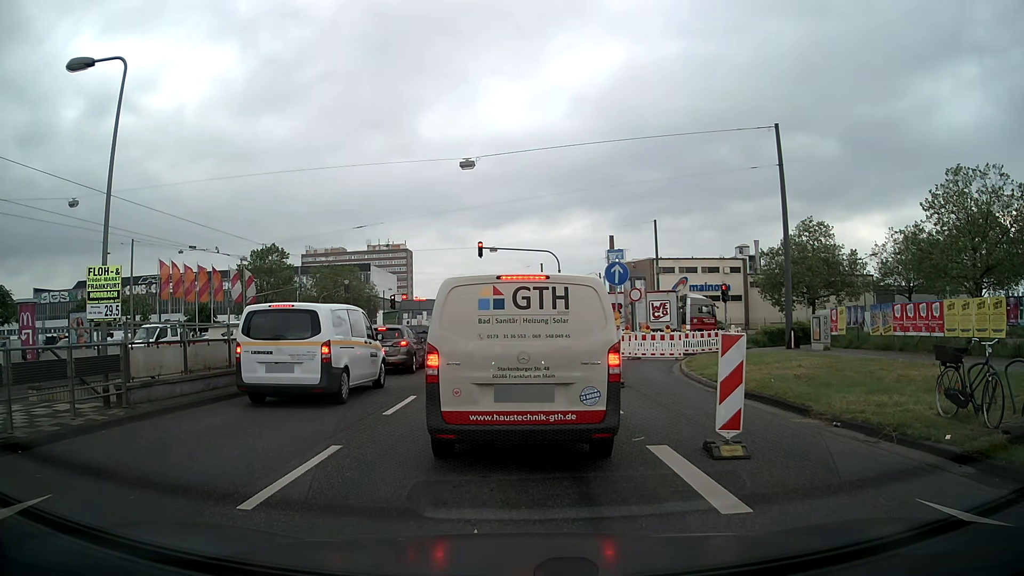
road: primary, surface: asphalt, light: Day
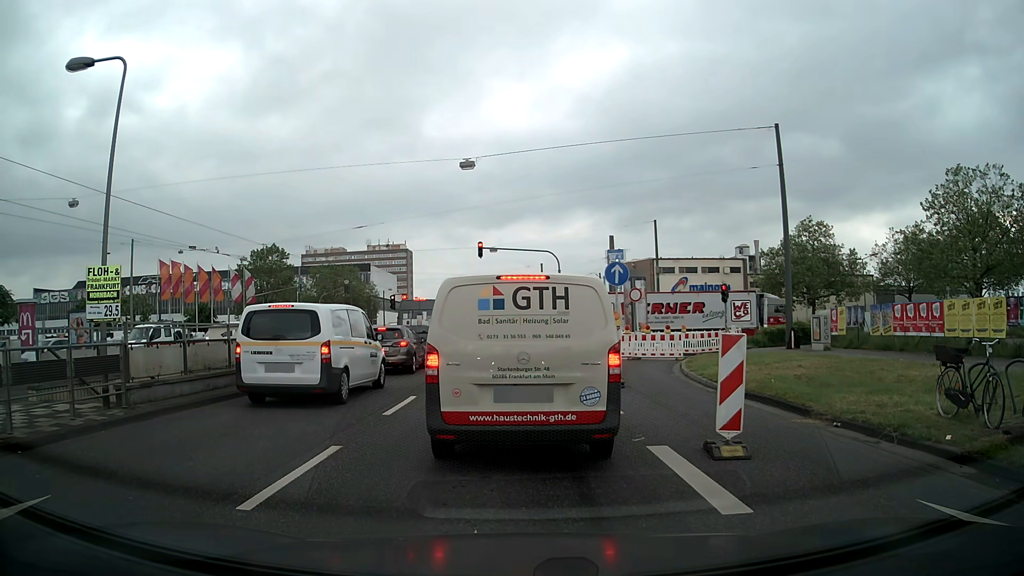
(0.0, +0.1) m; 0°
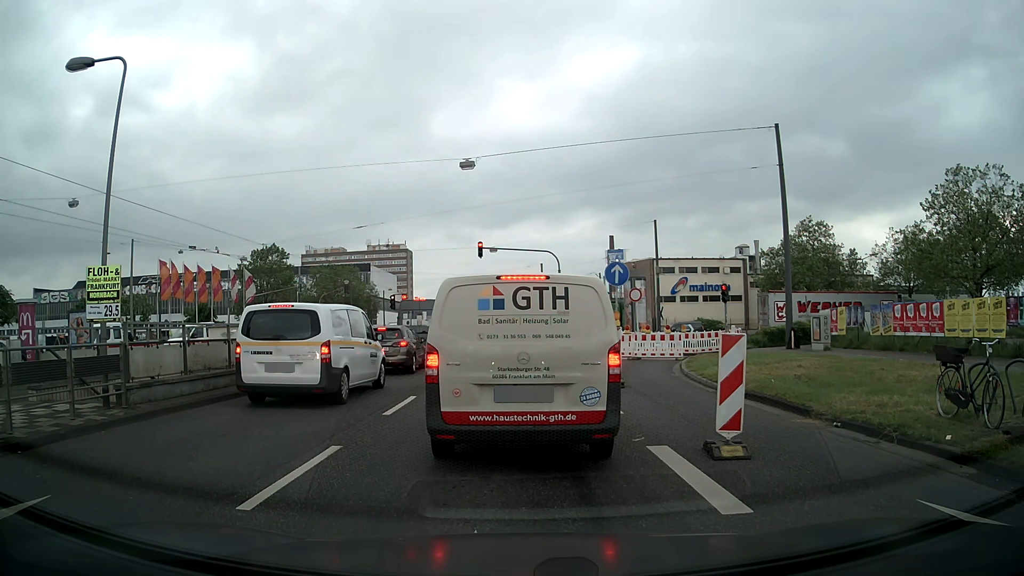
(0.0, 0.0) m; 0°
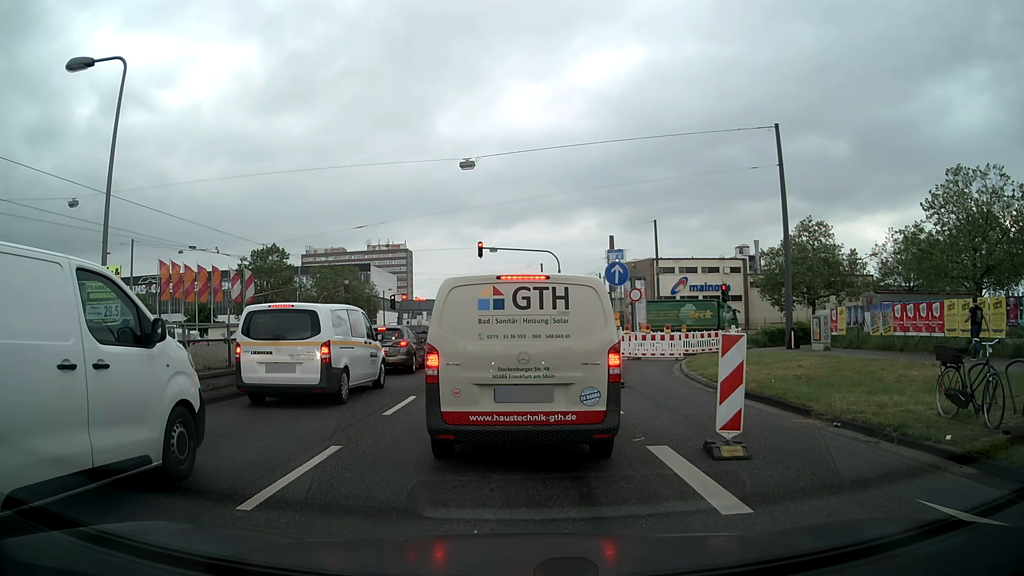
(0.0, 0.0) m; 0°
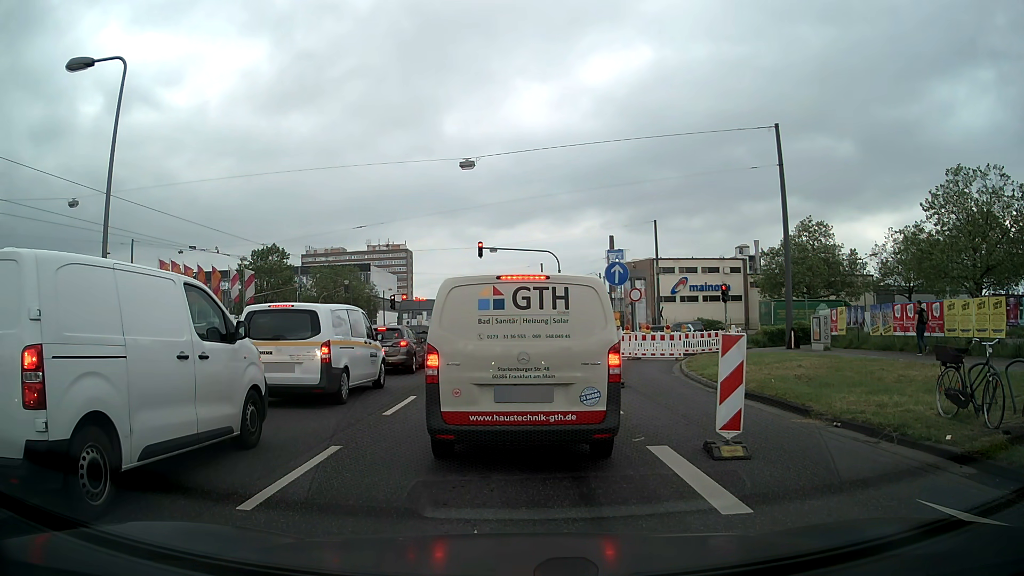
(0.0, 0.0) m; 0°
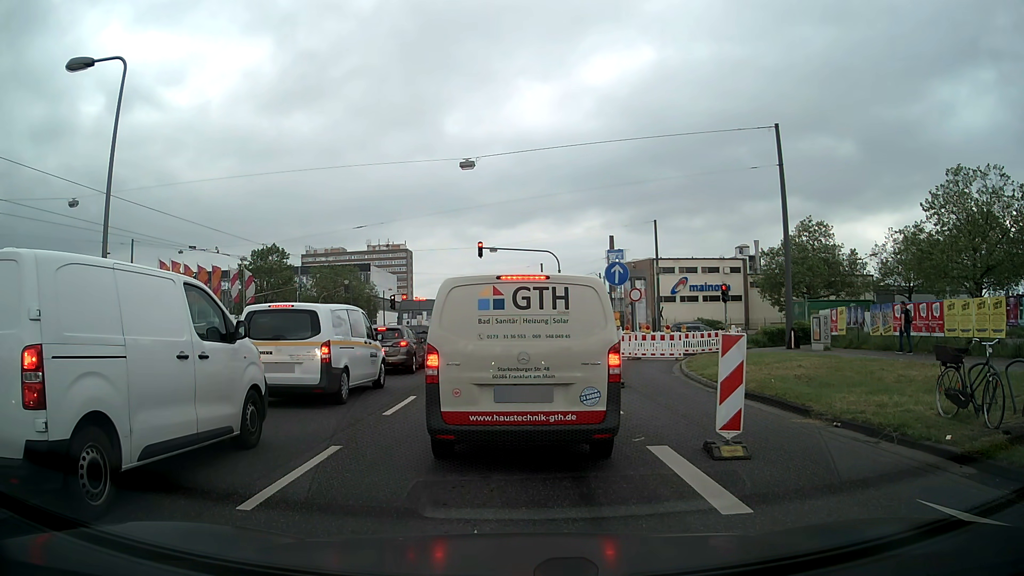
(0.0, 0.0) m; 0°
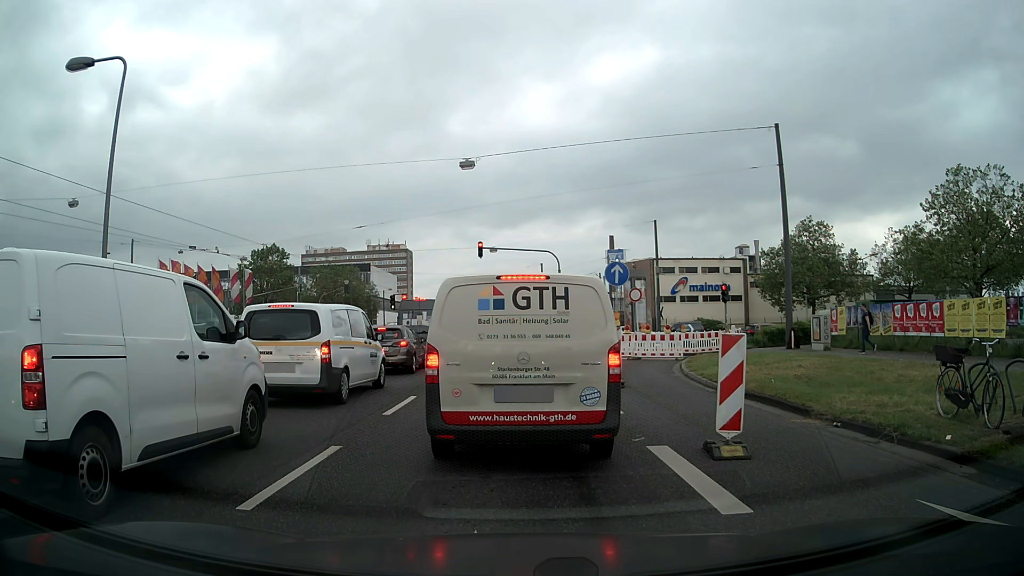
(0.0, 0.0) m; 0°
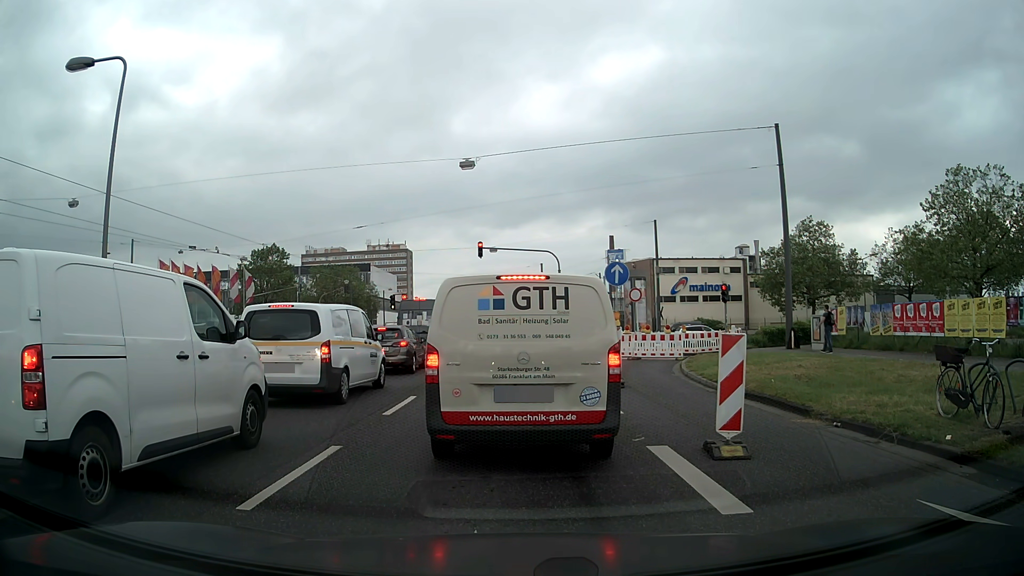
(0.0, 0.0) m; 0°
